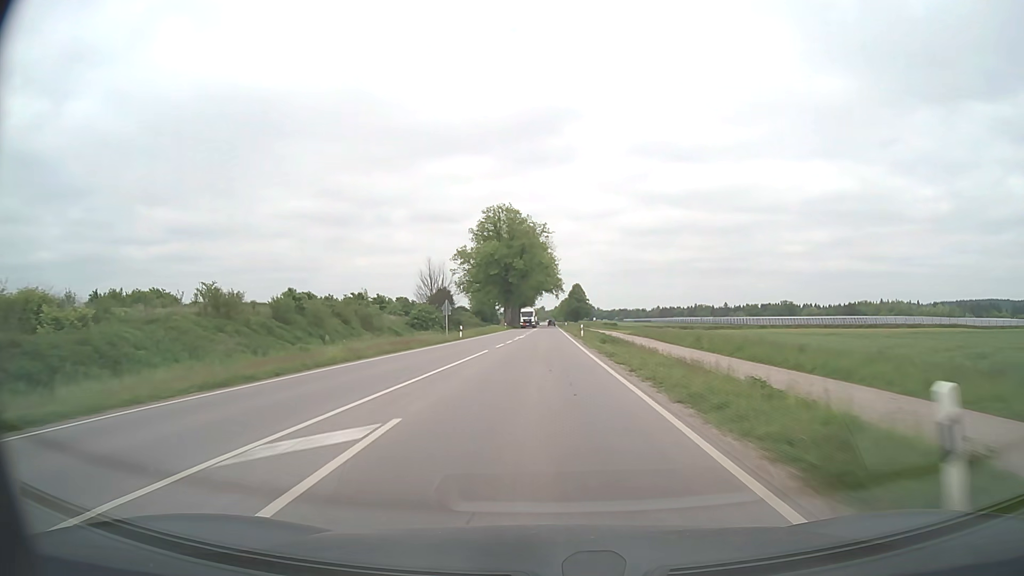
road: secondary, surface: asphalt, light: Day
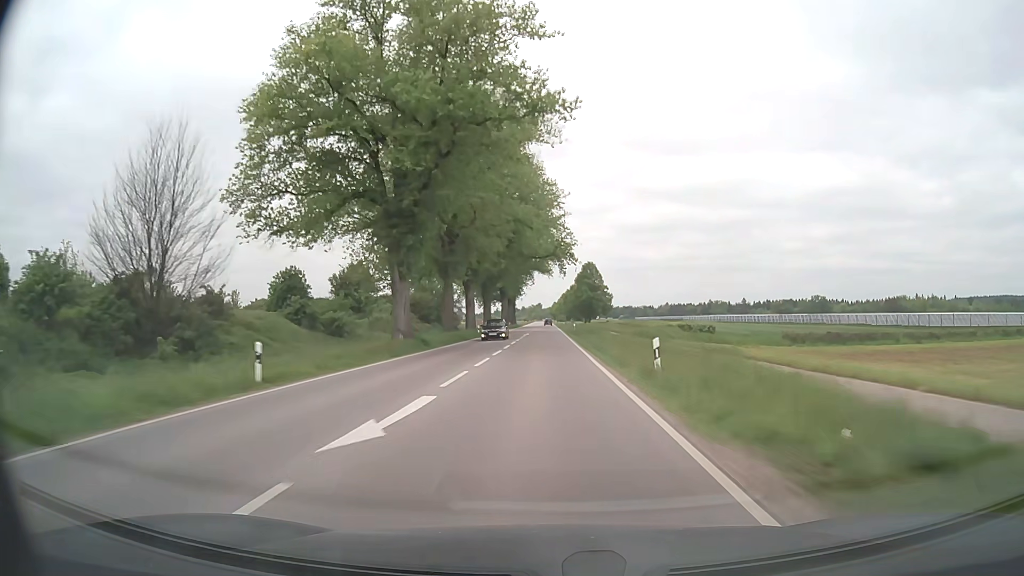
(+0.5, +85.4) m; 0°
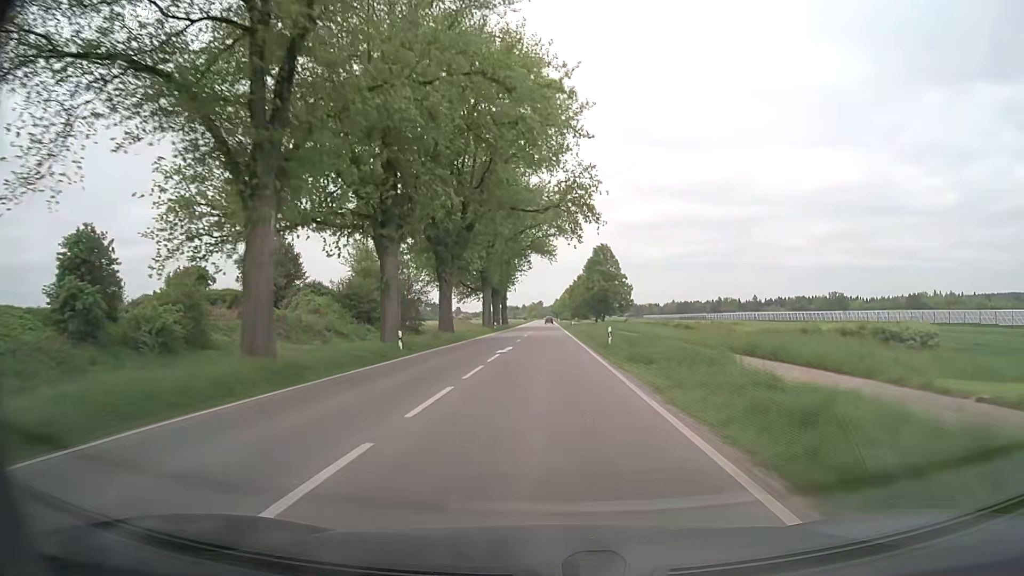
(0.0, +34.2) m; 0°
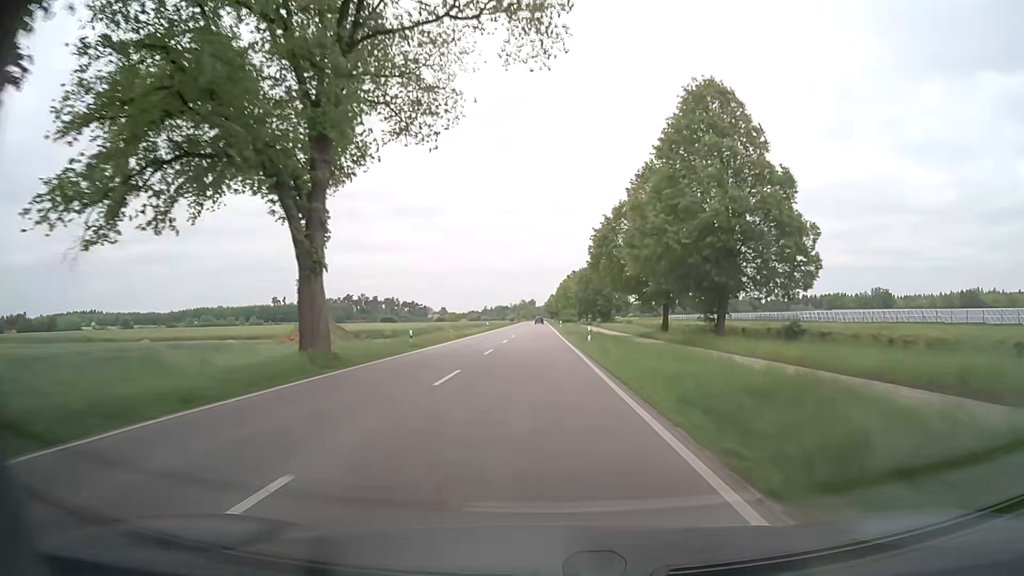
(+0.6, +85.8) m; +1°
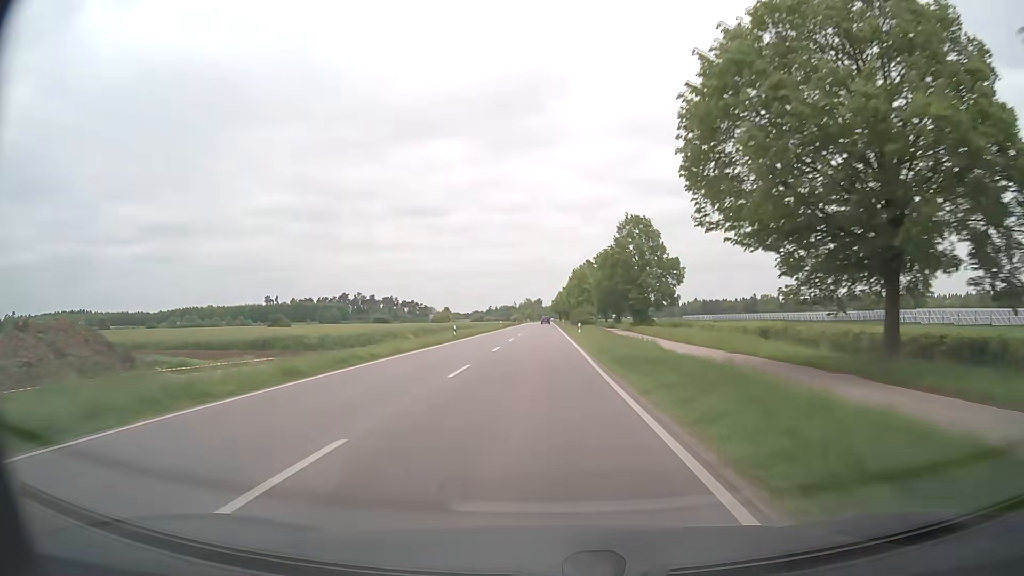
(-0.2, +34.4) m; -1°
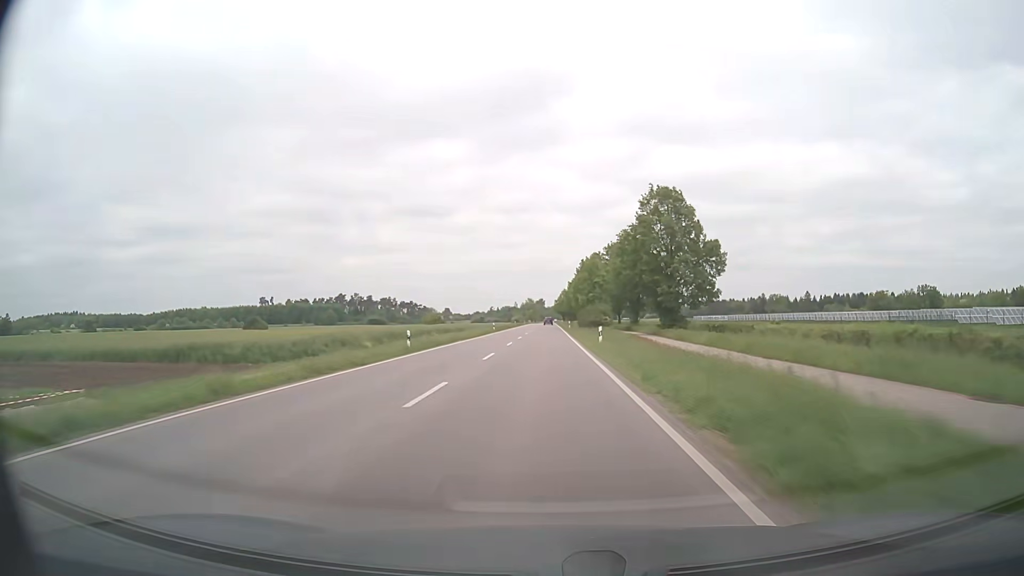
(0.0, +17.2) m; 0°
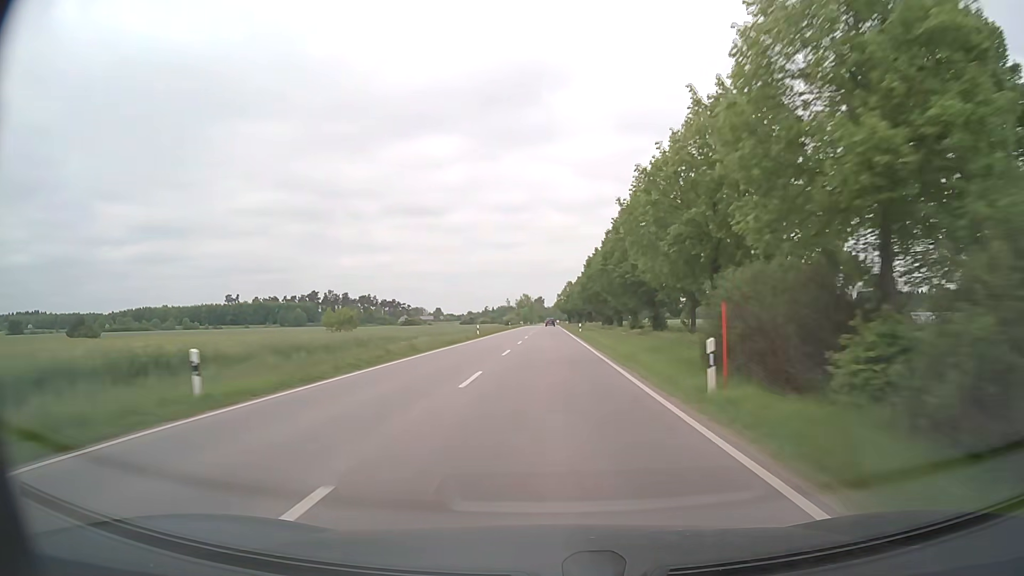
(-0.1, +68.9) m; 0°
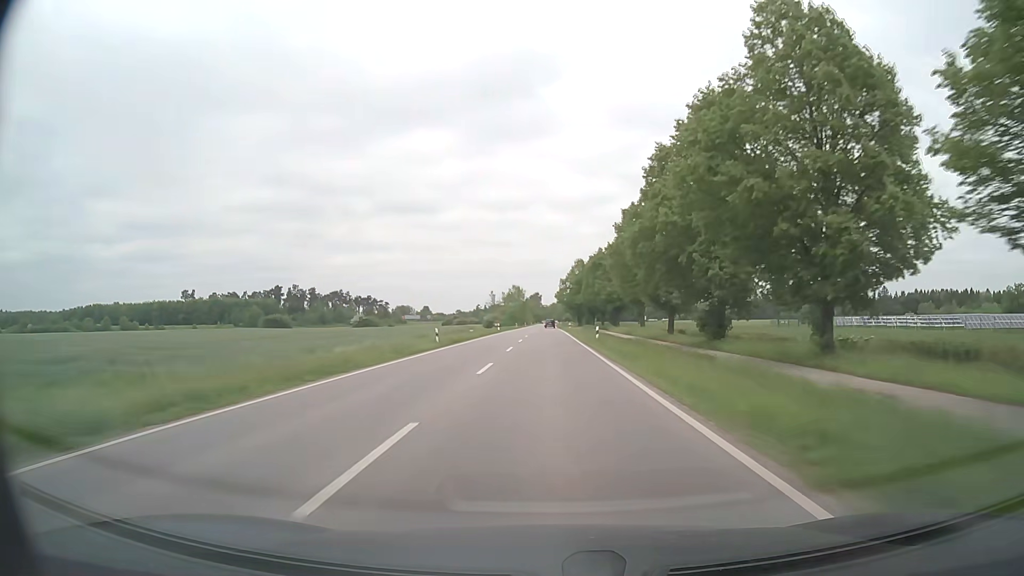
(+0.3, +68.9) m; 0°
(0, +10) (0, +20) (0, +30) (0, +40) (0, +50) (0, +60) (0, +70) (0, +80) (+1, +90) (+1, +100) m
